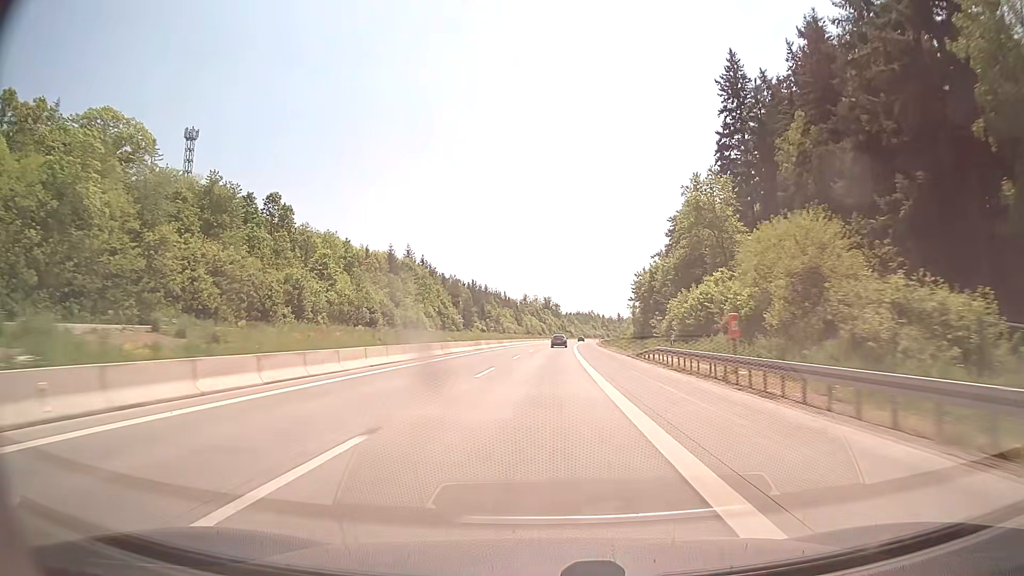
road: motorway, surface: concrete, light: Day
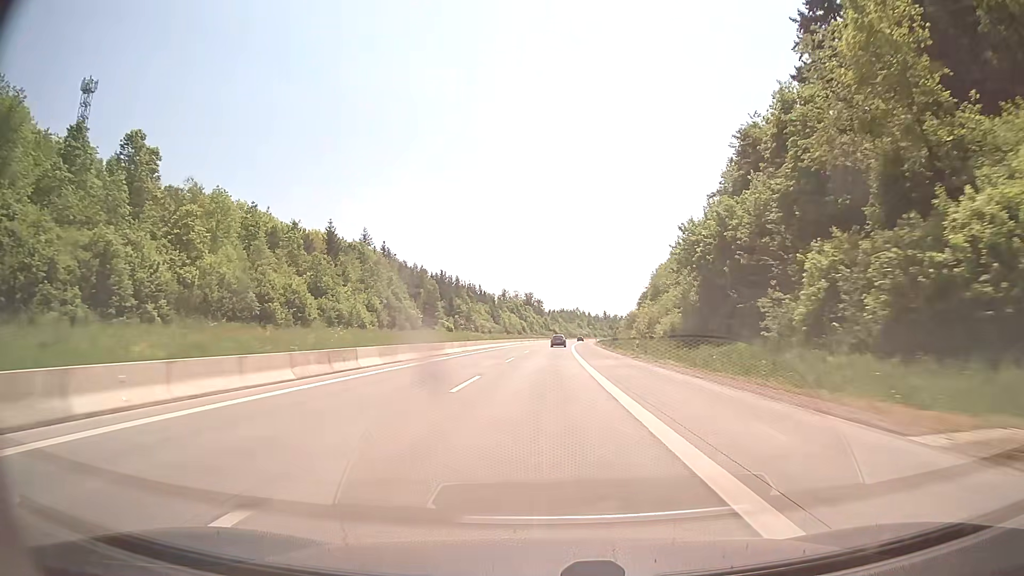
(+0.6, +39.7) m; +2°
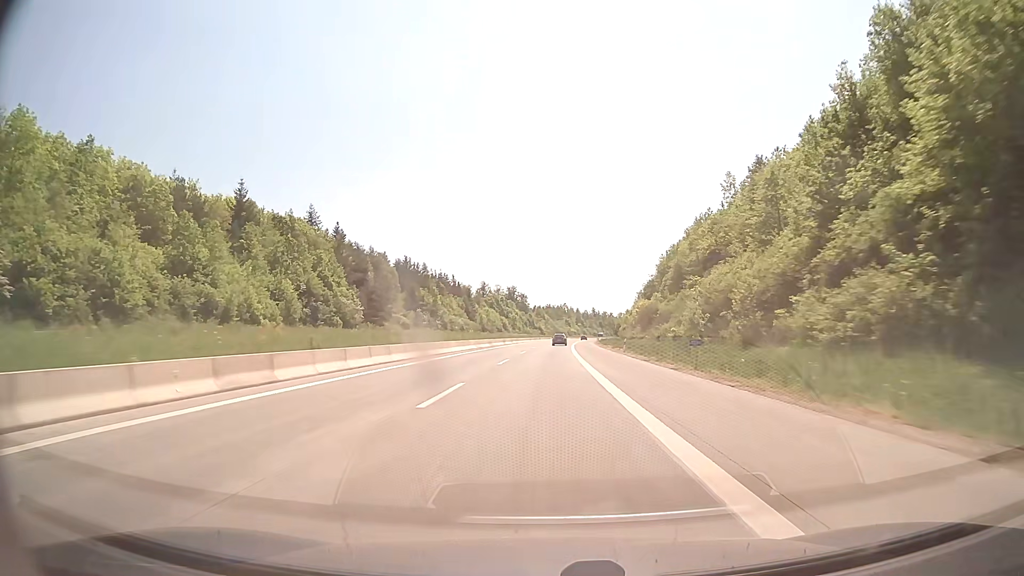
(+0.5, +39.7) m; +1°
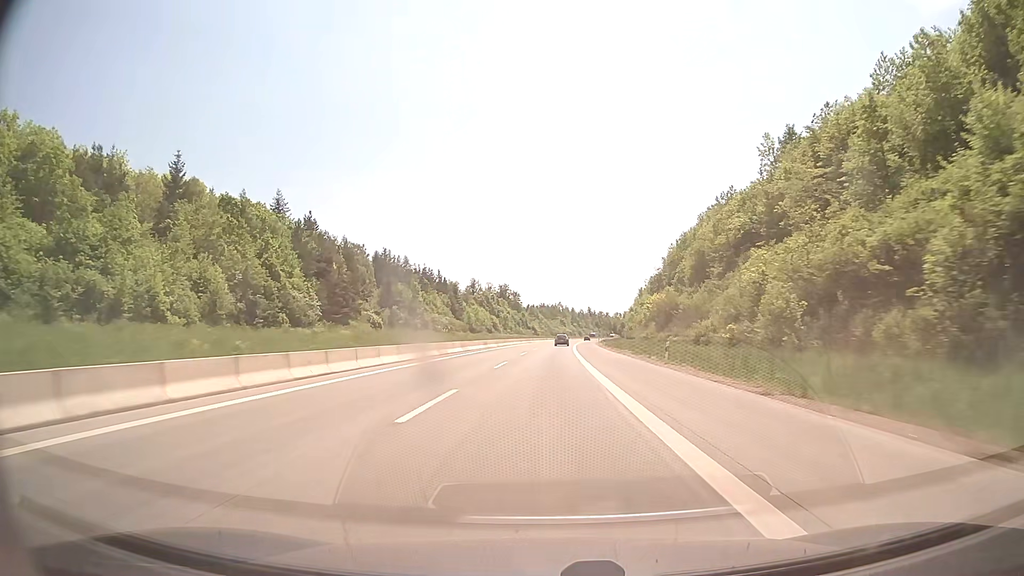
(+0.1, +19.9) m; +1°
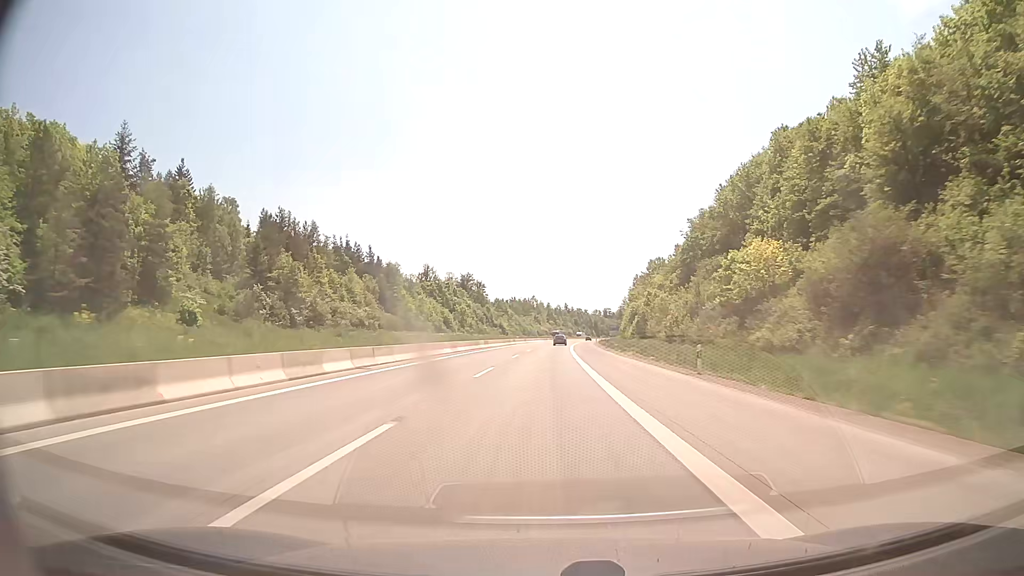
(+1.0, +59.6) m; +2°
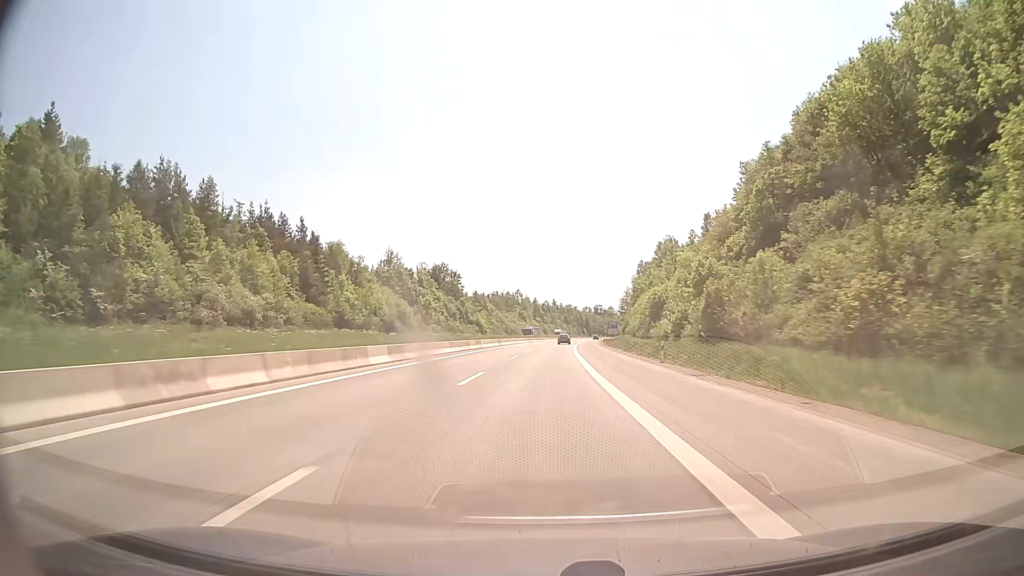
(+0.4, +39.8) m; +1°
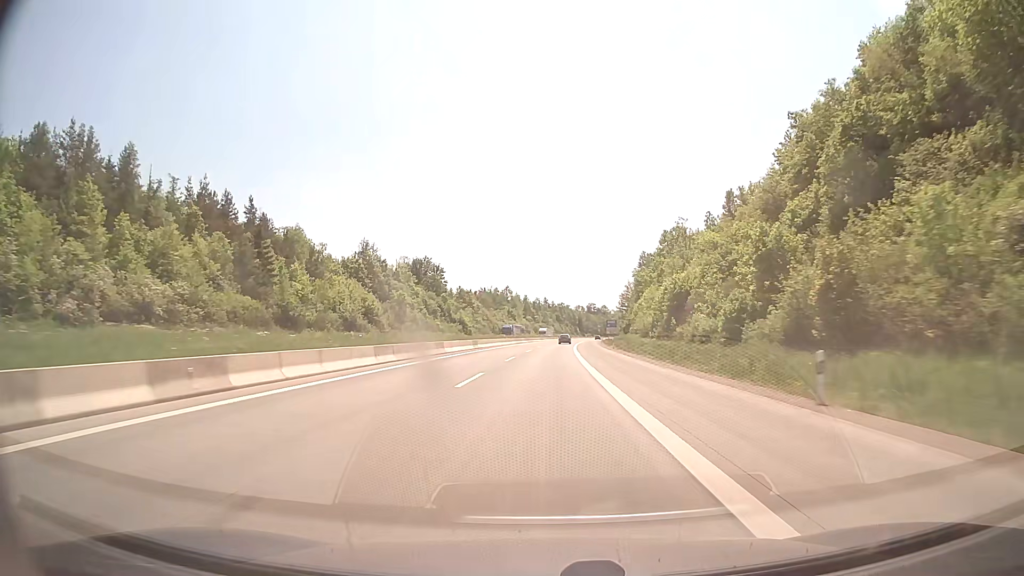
(+0.1, +19.9) m; 0°
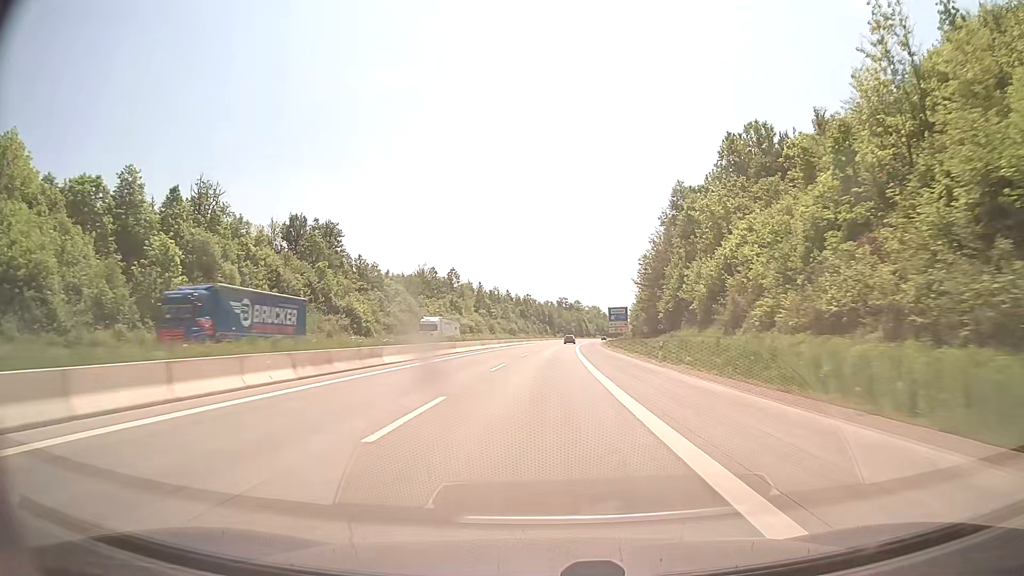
(+2.3, +79.5) m; +3°
(0, +10) (0, +20) (0, +30) (+1, +40) (+1, +50) (+1, +60) (+2, +70) (+2, +80) (+3, +90) (+3, +100) m
